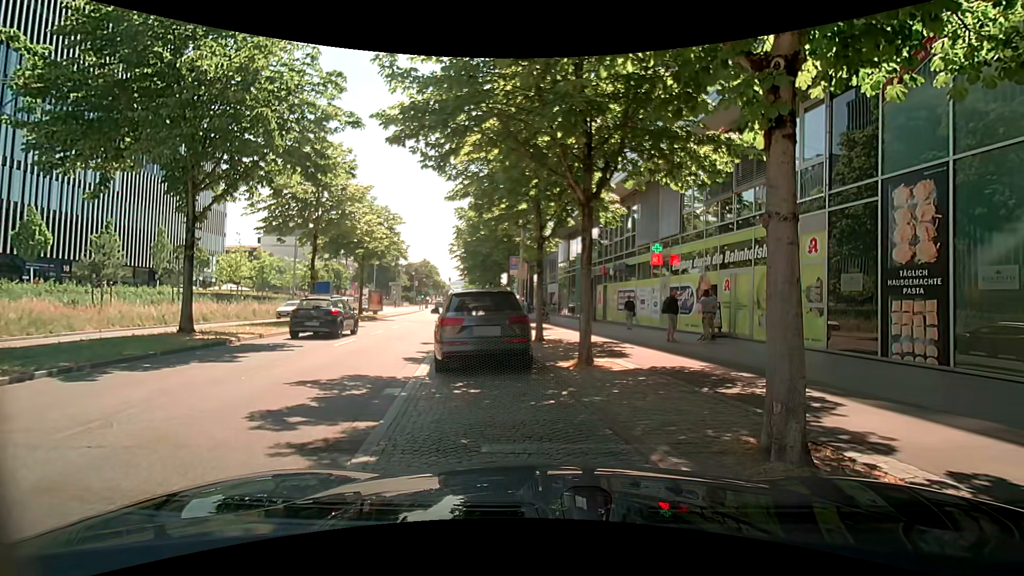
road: primary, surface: asphalt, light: Day
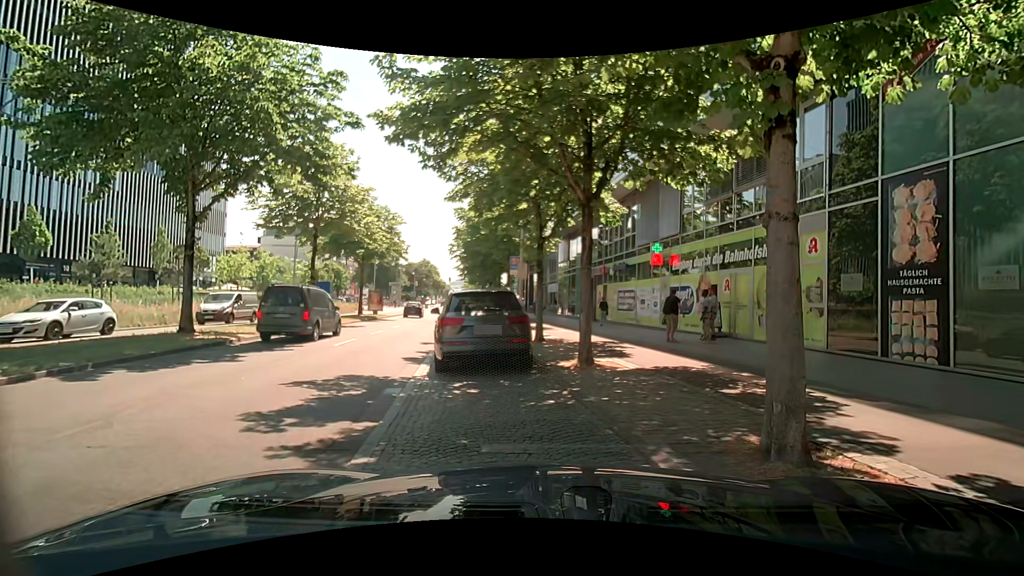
(0.0, 0.0) m; 0°
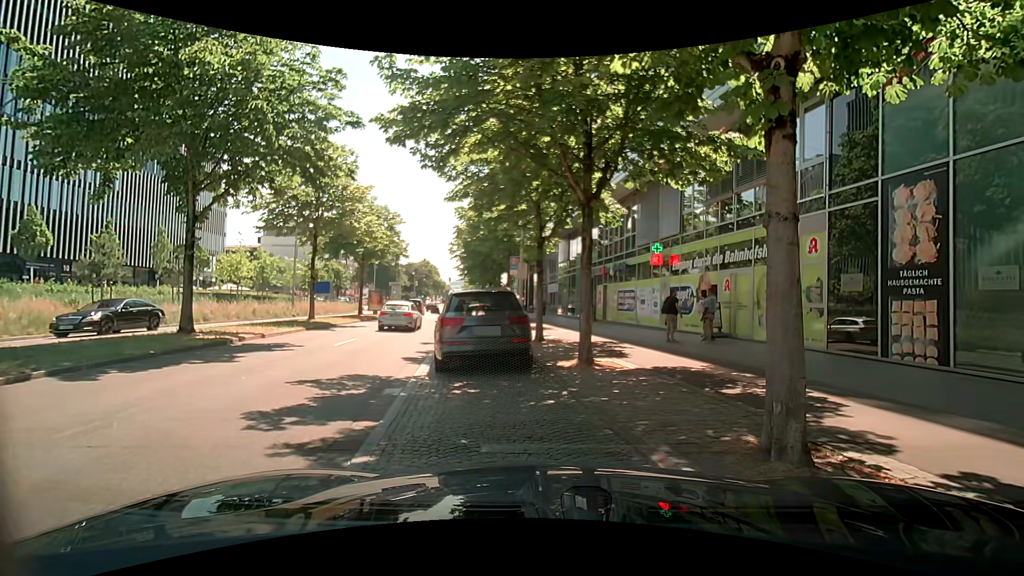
(0.0, 0.0) m; 0°
